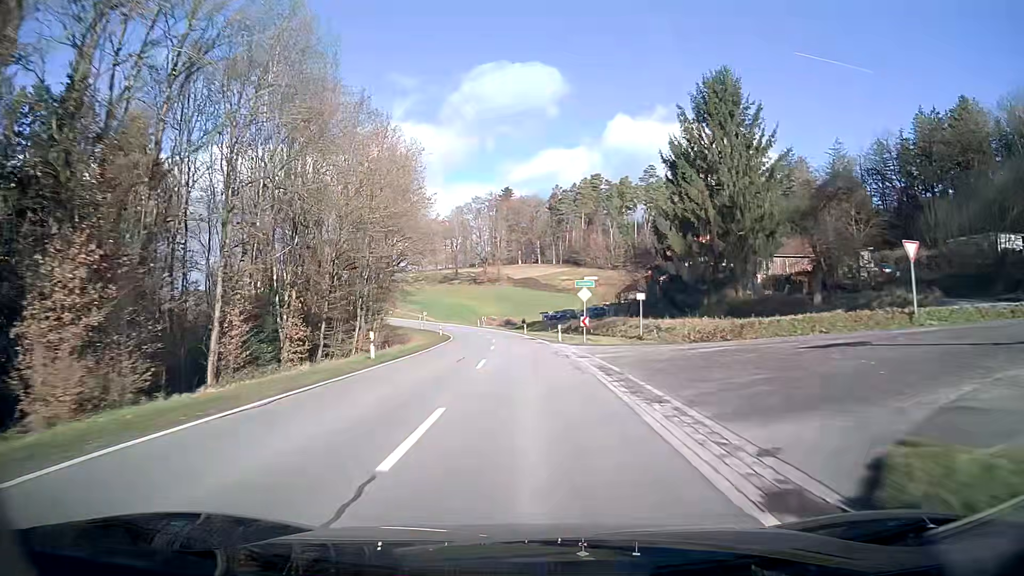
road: secondary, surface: asphalt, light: Day
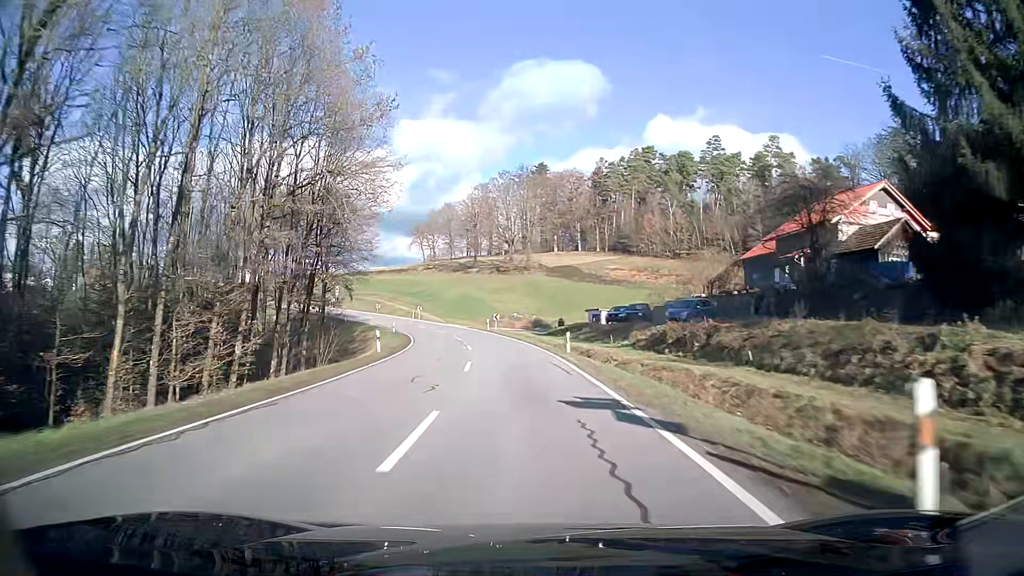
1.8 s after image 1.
(-0.9, +36.0) m; -3°
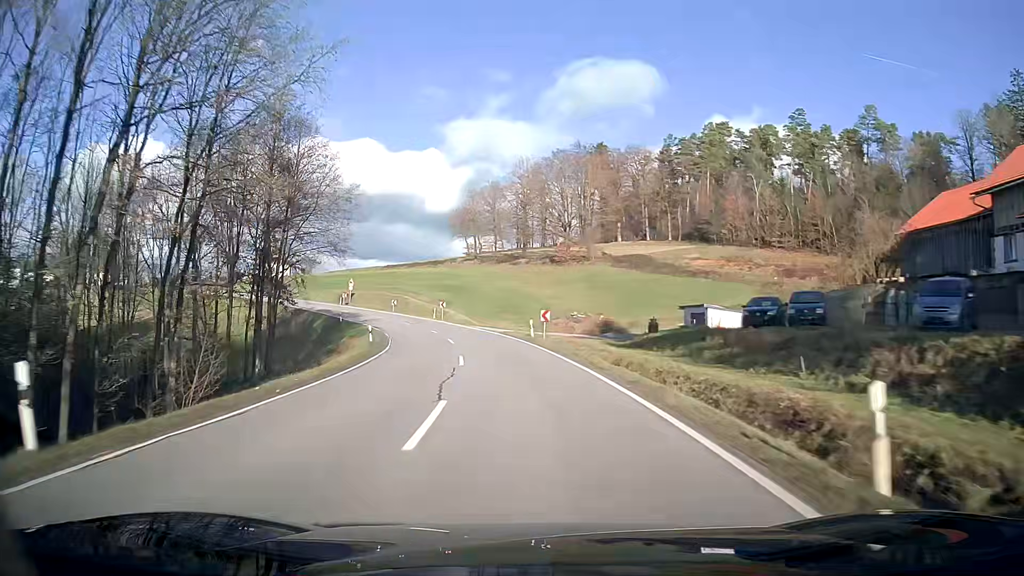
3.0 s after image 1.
(-0.9, +23.4) m; -5°
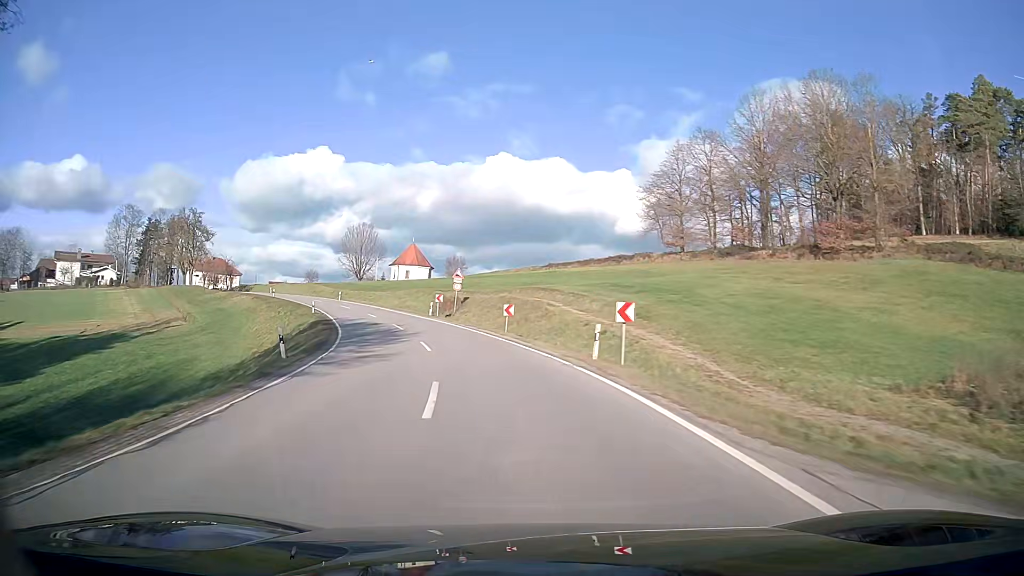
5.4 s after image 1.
(-6.0, +44.1) m; -17°
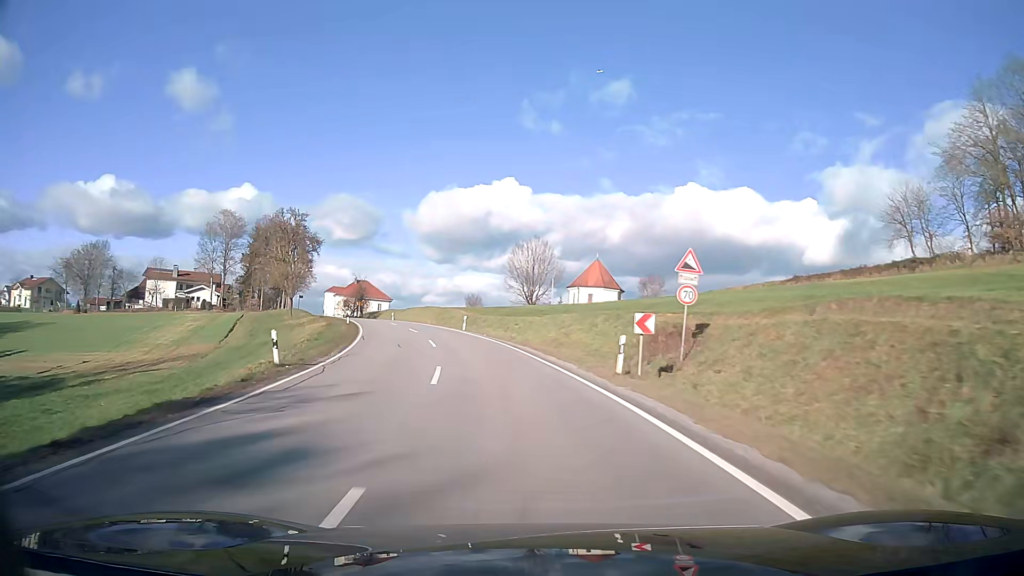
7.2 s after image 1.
(-4.5, +31.2) m; -16°
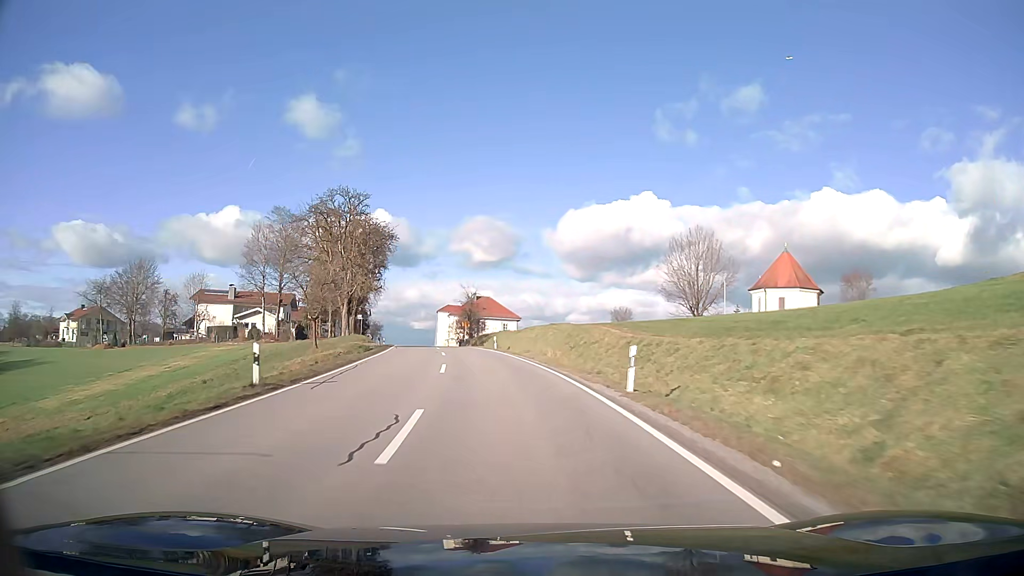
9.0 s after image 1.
(-3.4, +31.1) m; -12°
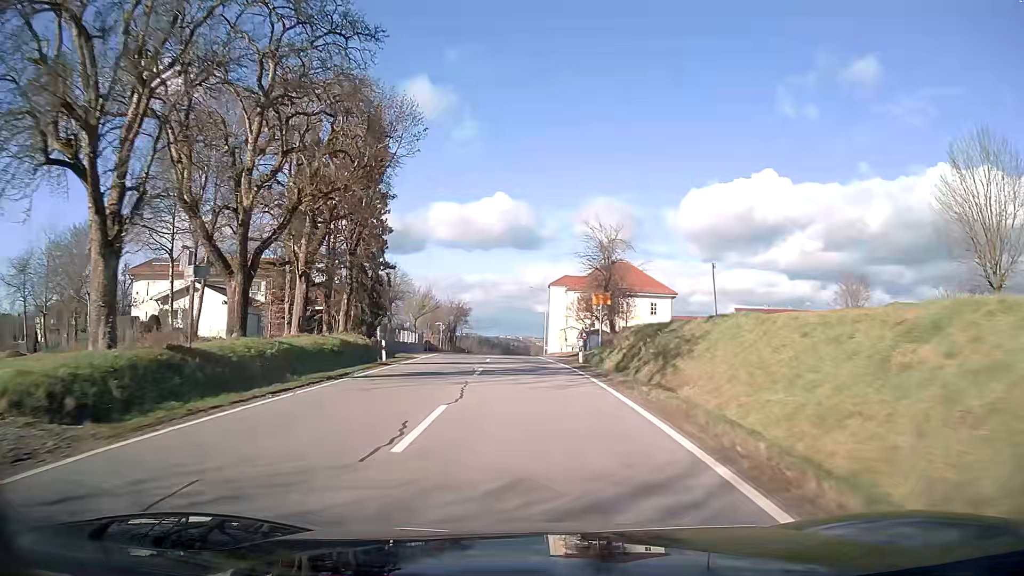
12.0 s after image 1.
(-4.9, +47.3) m; -10°
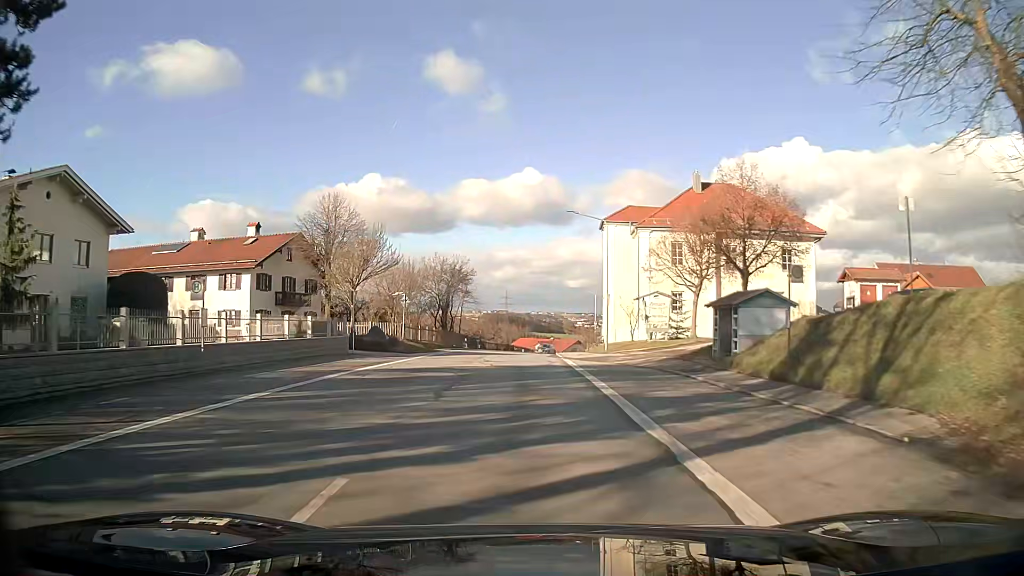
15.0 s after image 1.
(-0.8, +39.3) m; -3°
(0, +10) (0, +20) (0, +30) (0, +40) (0, +50) (+1, +60) (+2, +70) (+4, +80) (+7, +89) (+11, +98) m
